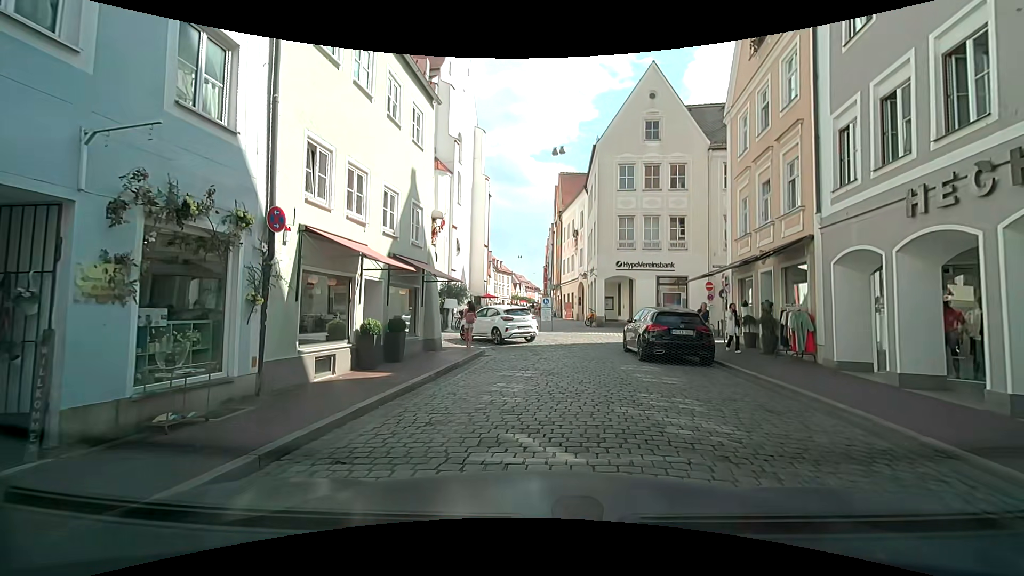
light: Day
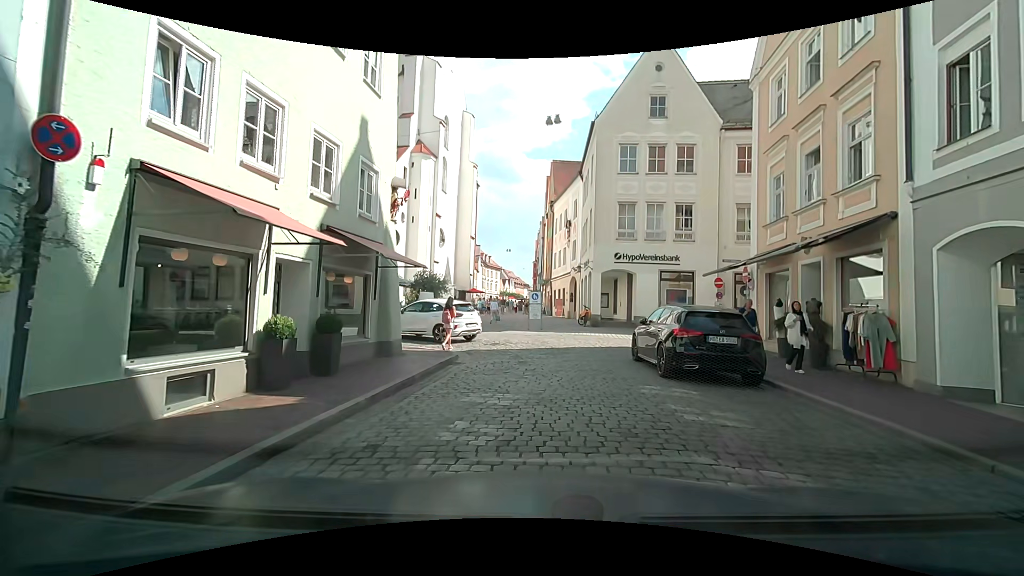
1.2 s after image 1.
(+0.1, +3.5) m; -1°
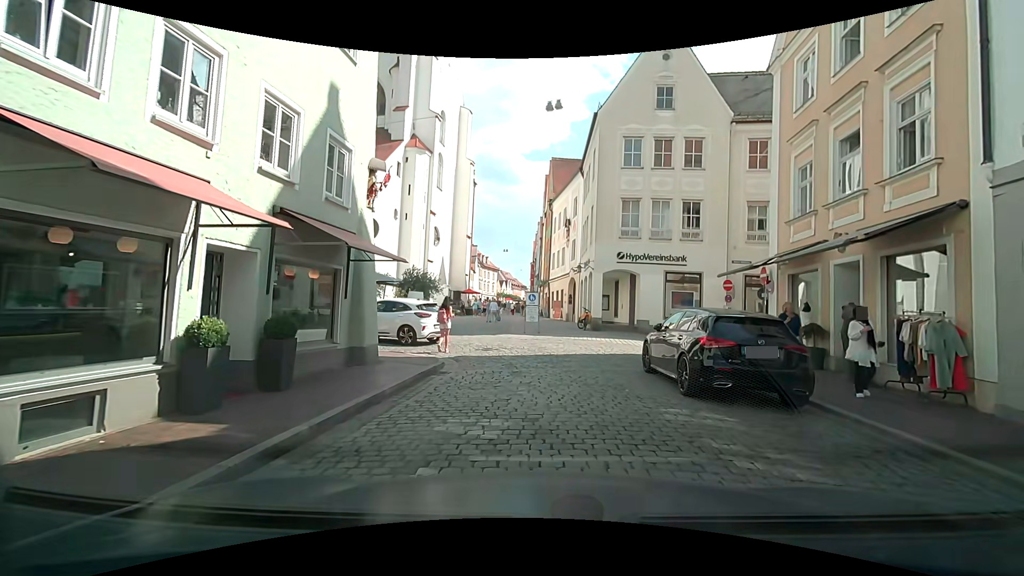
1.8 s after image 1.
(0.0, +1.7) m; +1°
